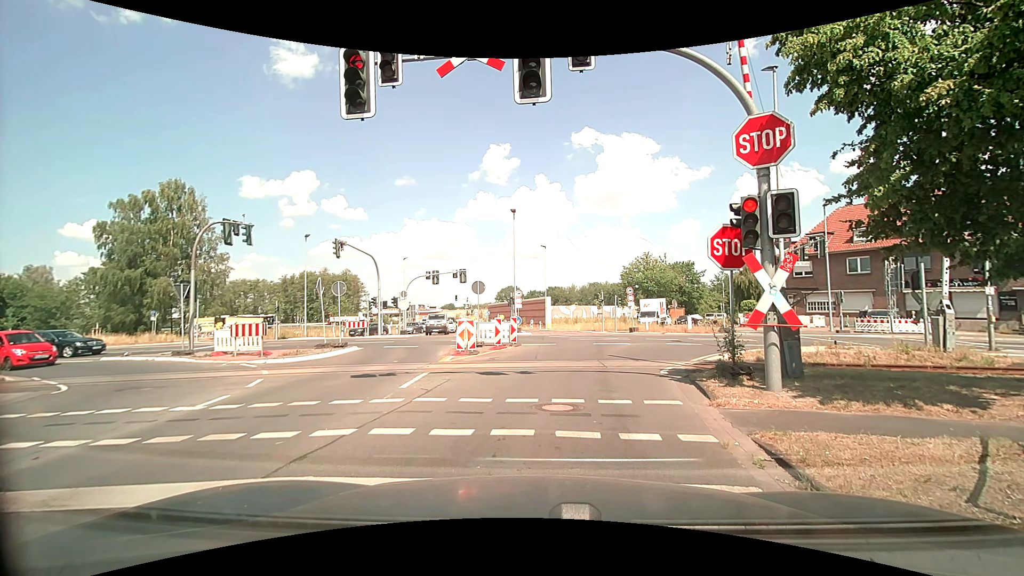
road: tertiary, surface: asphalt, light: Day
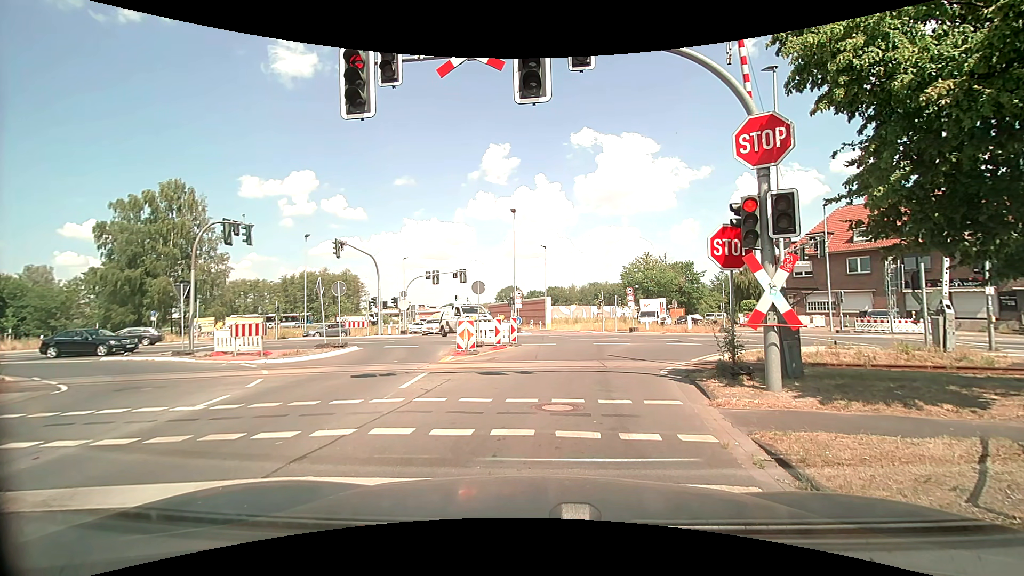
(0.0, 0.0) m; 0°
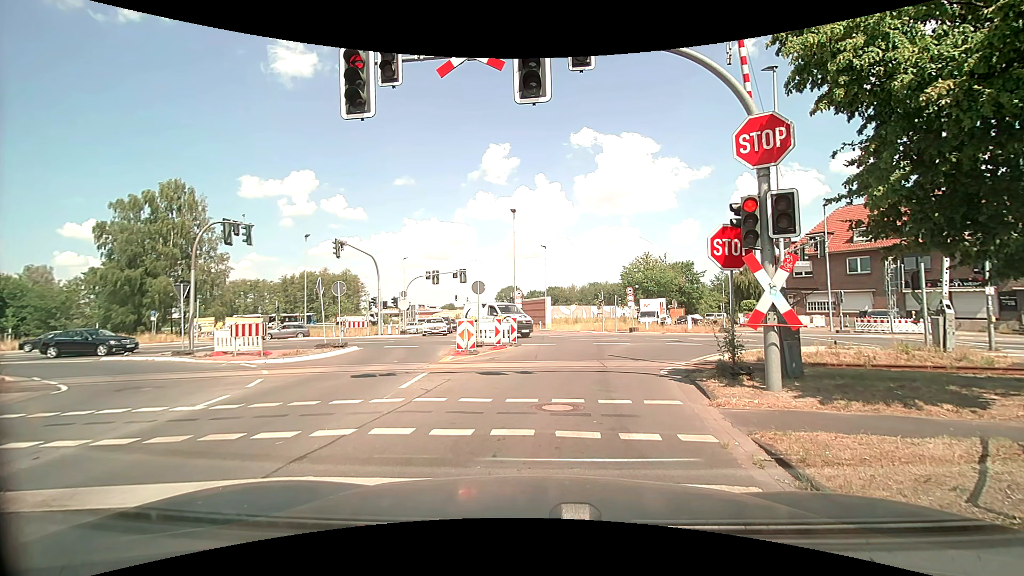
(0.0, 0.0) m; 0°
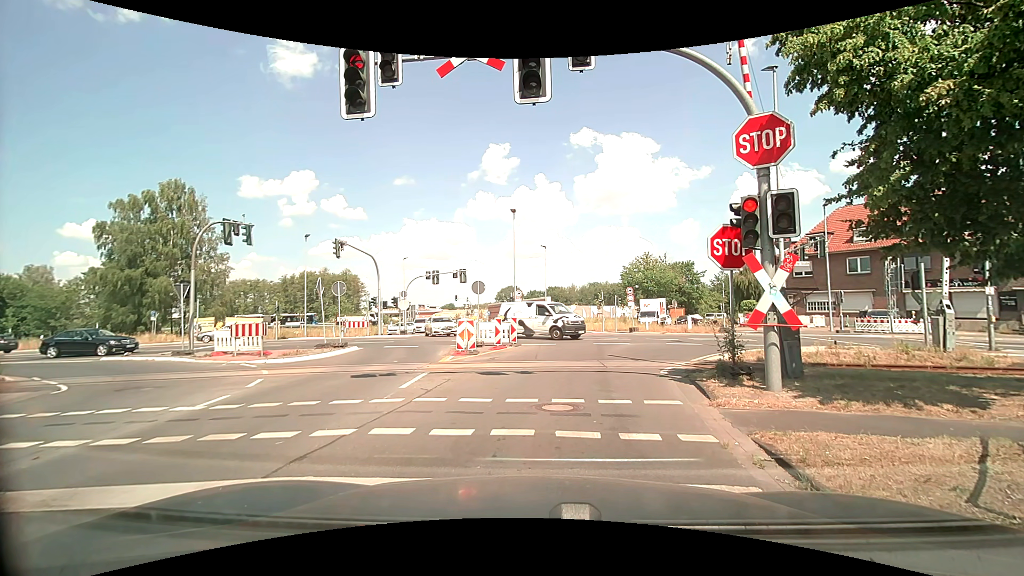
(0.0, 0.0) m; 0°
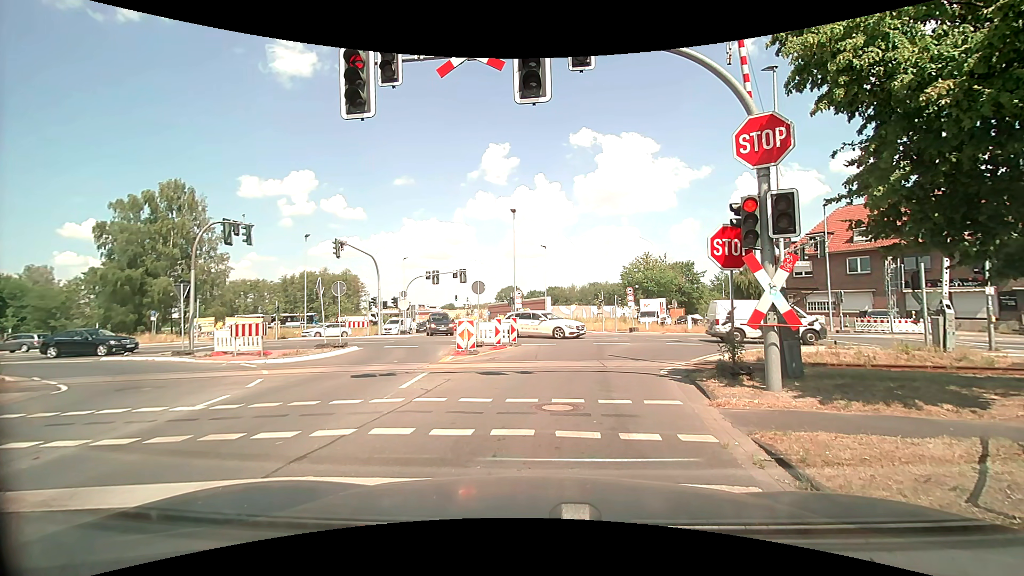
(0.0, 0.0) m; 0°
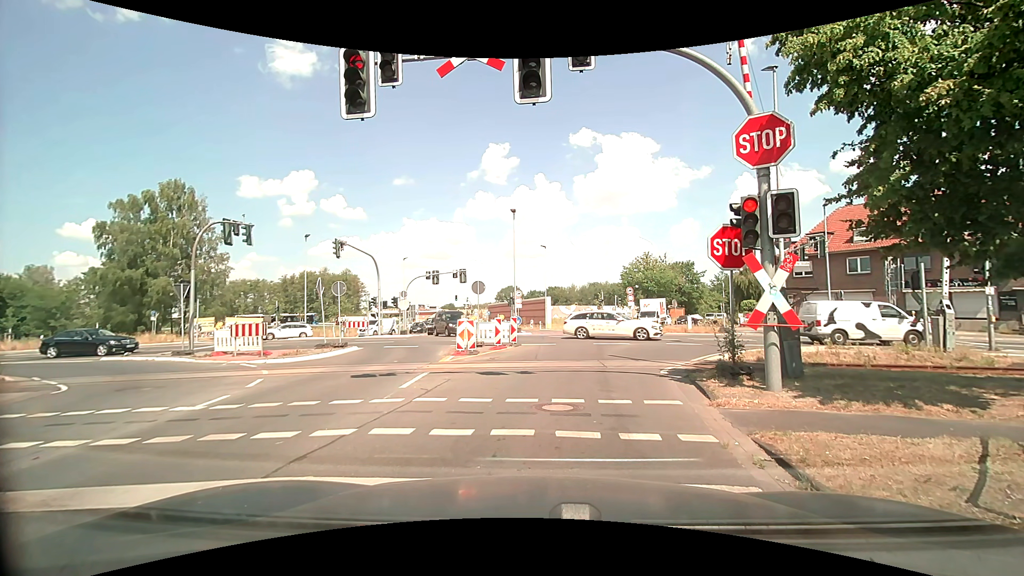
(0.0, 0.0) m; 0°
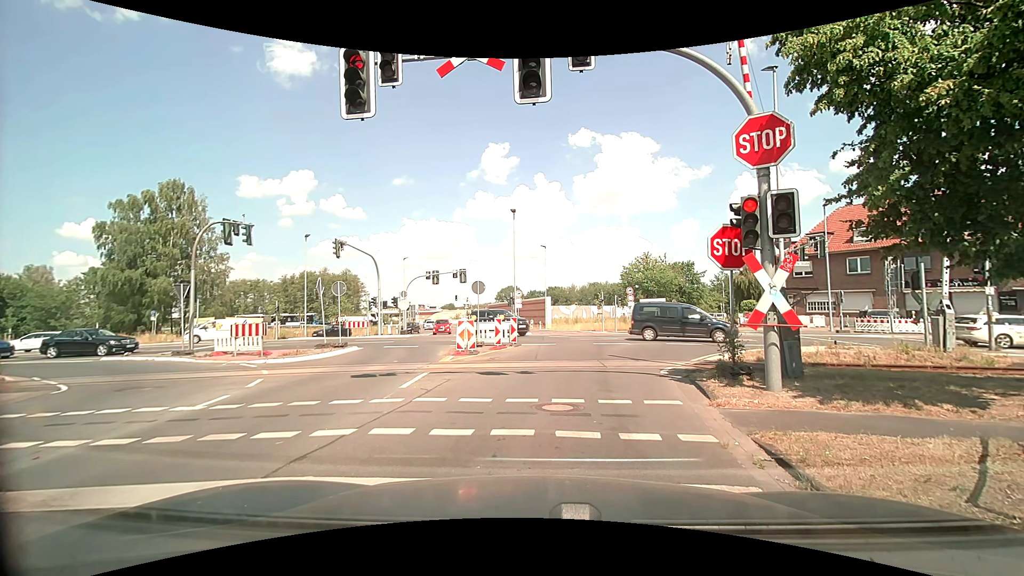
(0.0, 0.0) m; 0°
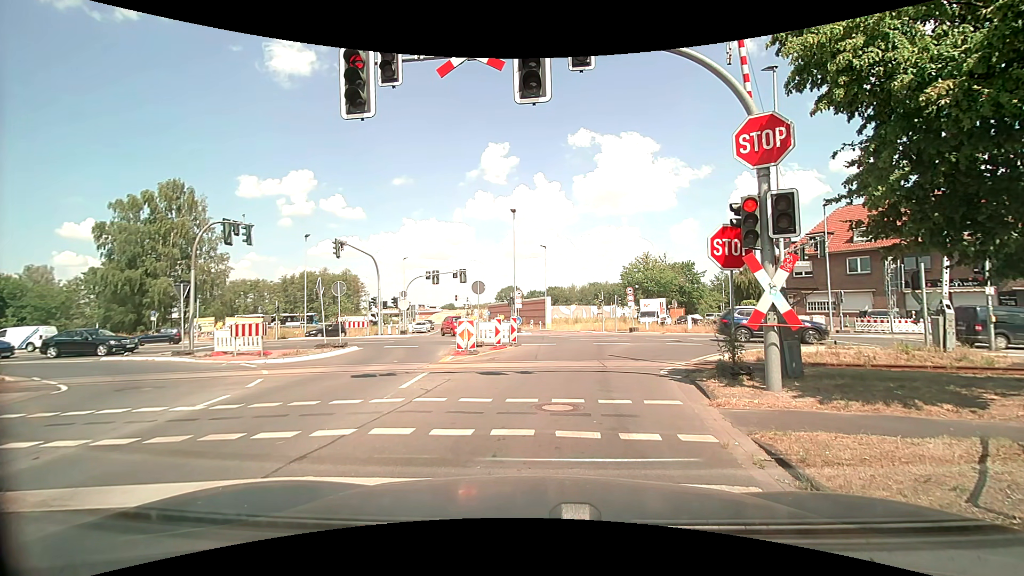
(0.0, 0.0) m; 0°
